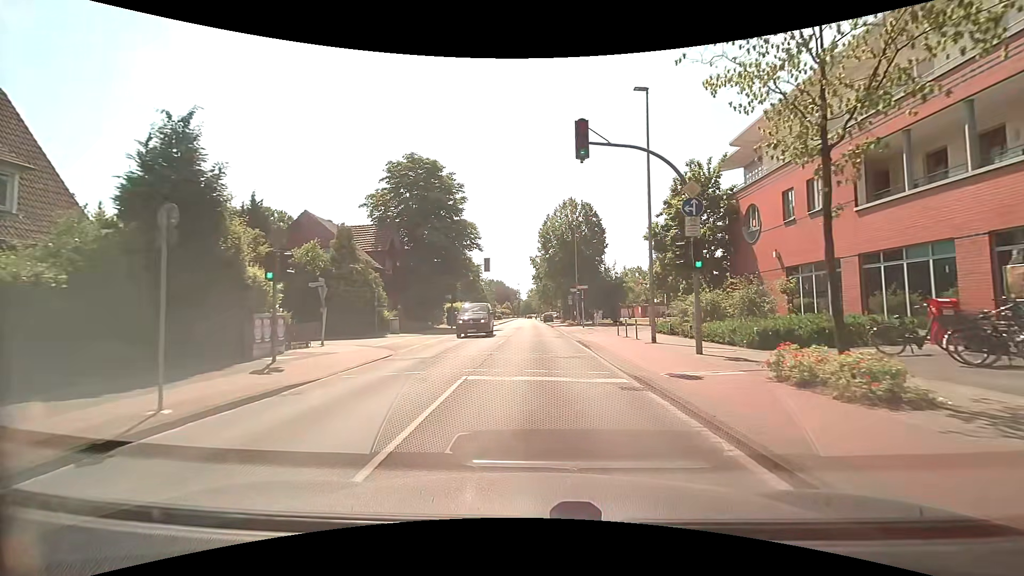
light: Day
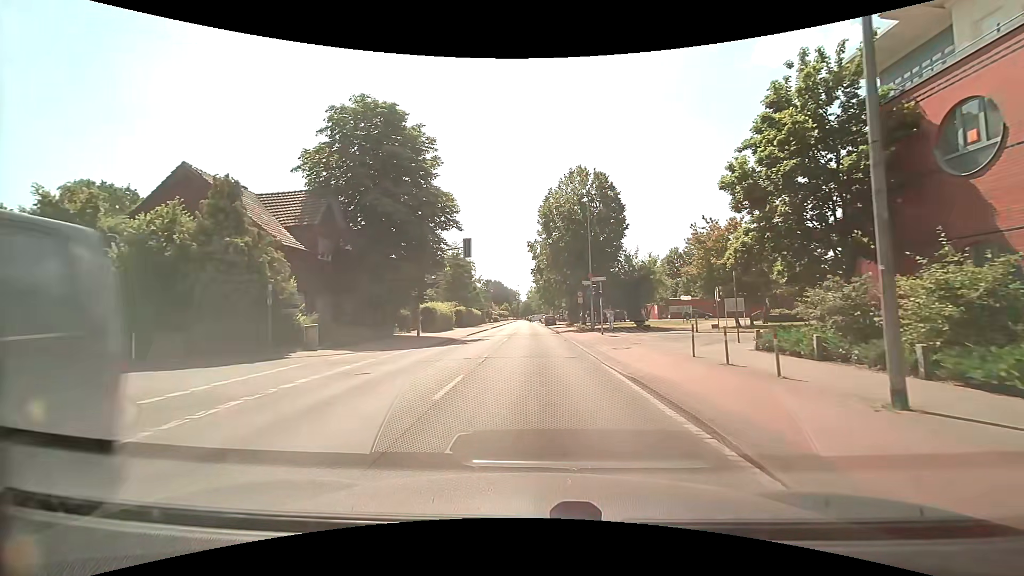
(+0.1, +11.0) m; +1°
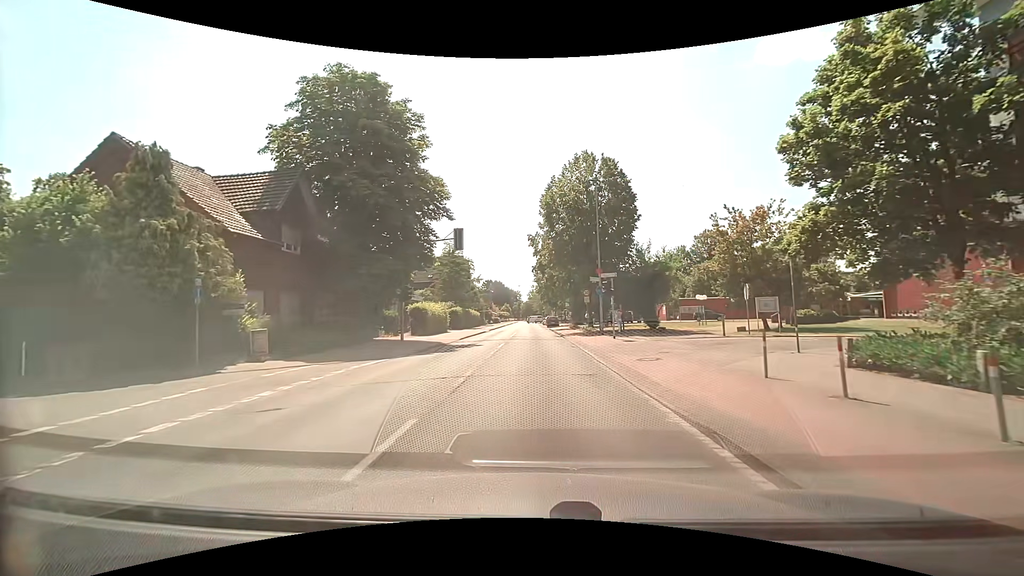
(0.0, +4.4) m; 0°
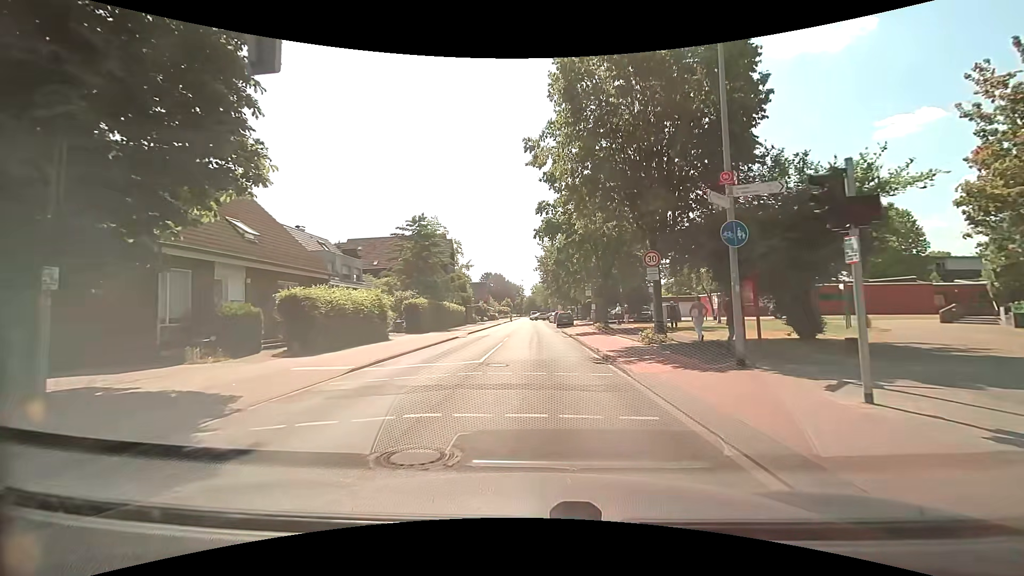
(-0.4, +21.5) m; -1°
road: tertiary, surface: asphalt
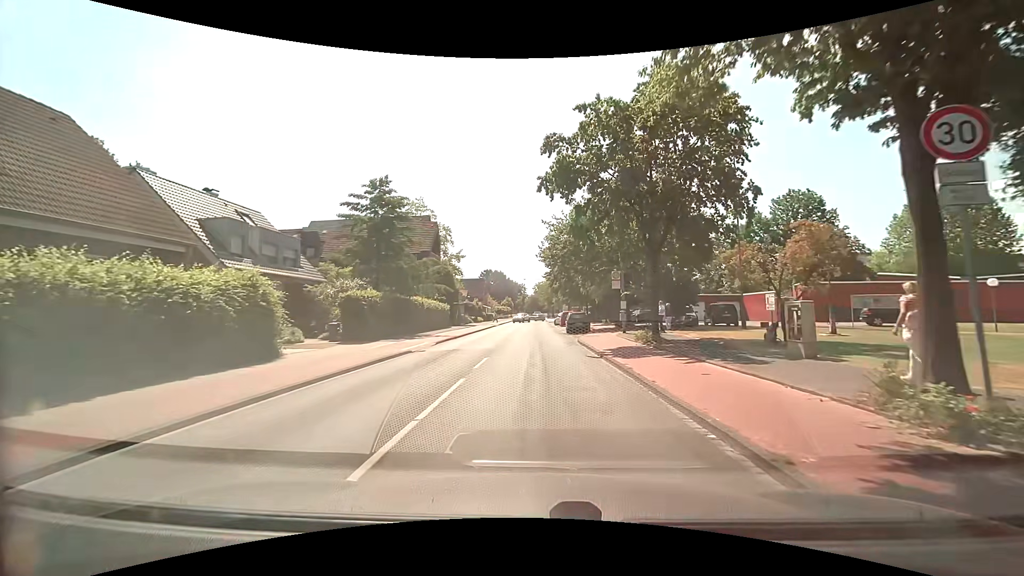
(-0.1, +13.0) m; 0°
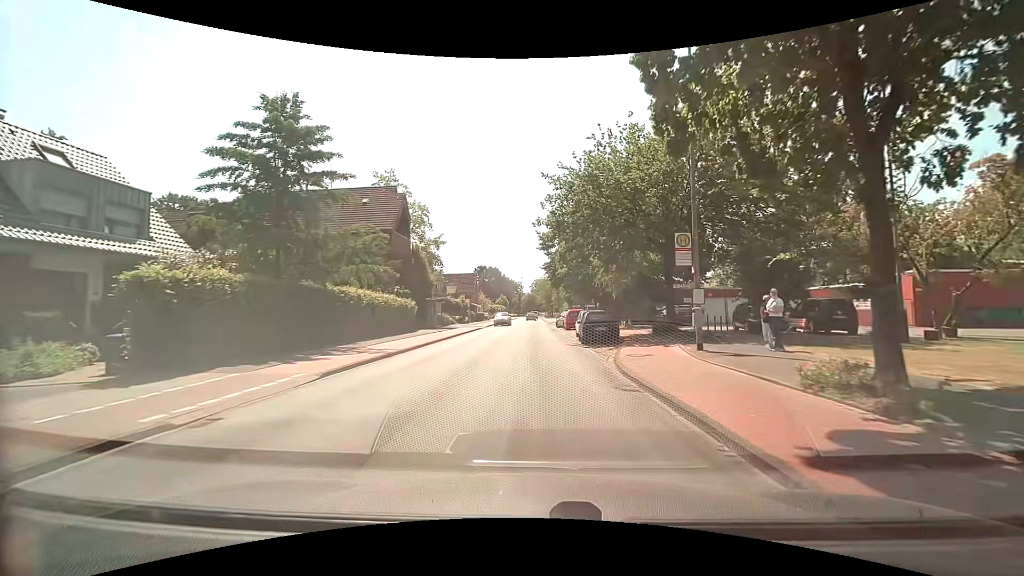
(0.0, +13.3) m; 0°
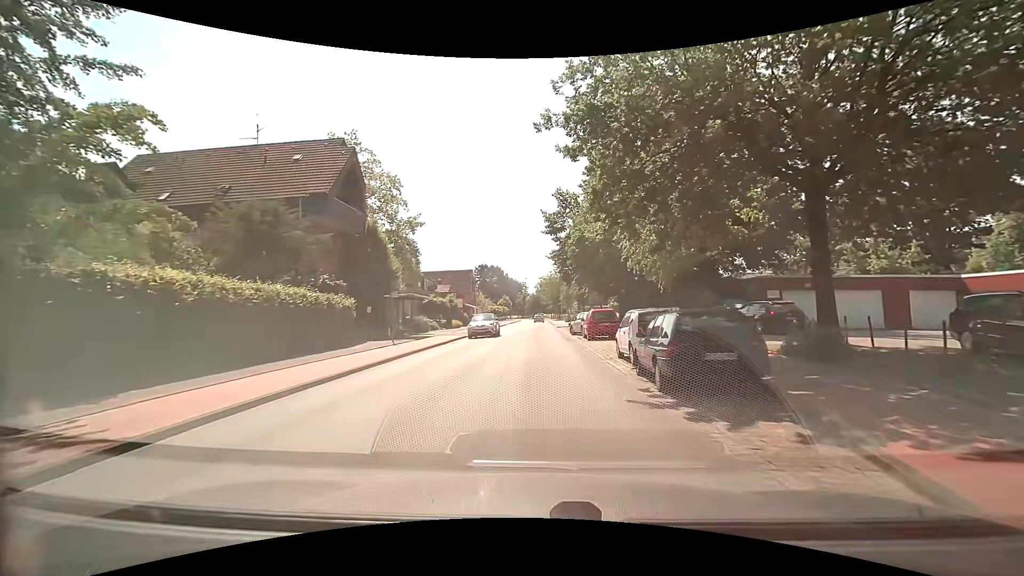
(+0.1, +13.4) m; 0°
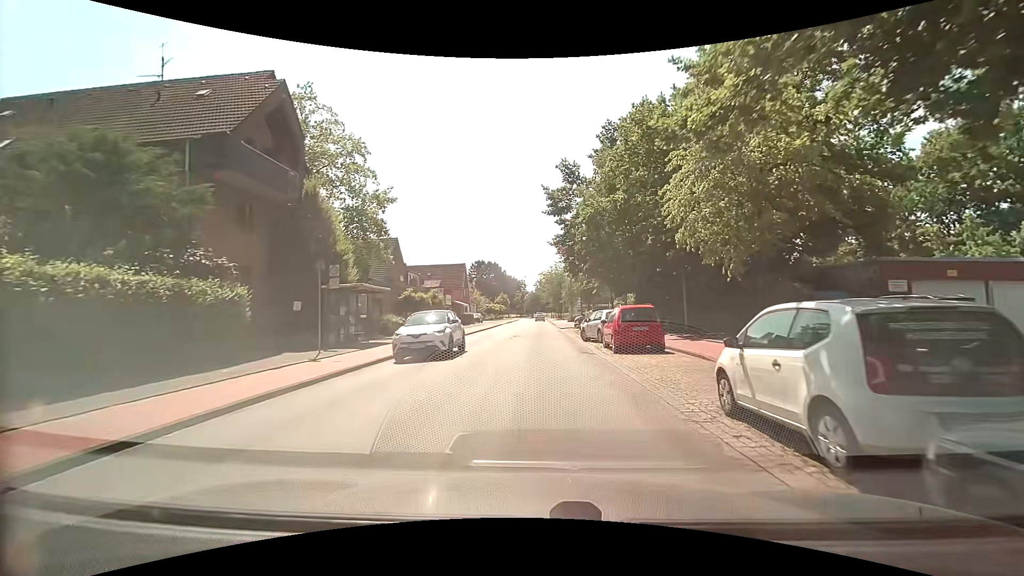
(-0.1, +8.9) m; 0°
(0, +10) (0, +20) (0, +30) (0, +40) (0, +50) (0, +60) (0, +70) (+1, +80) (+1, +90) (+1, +100) m
